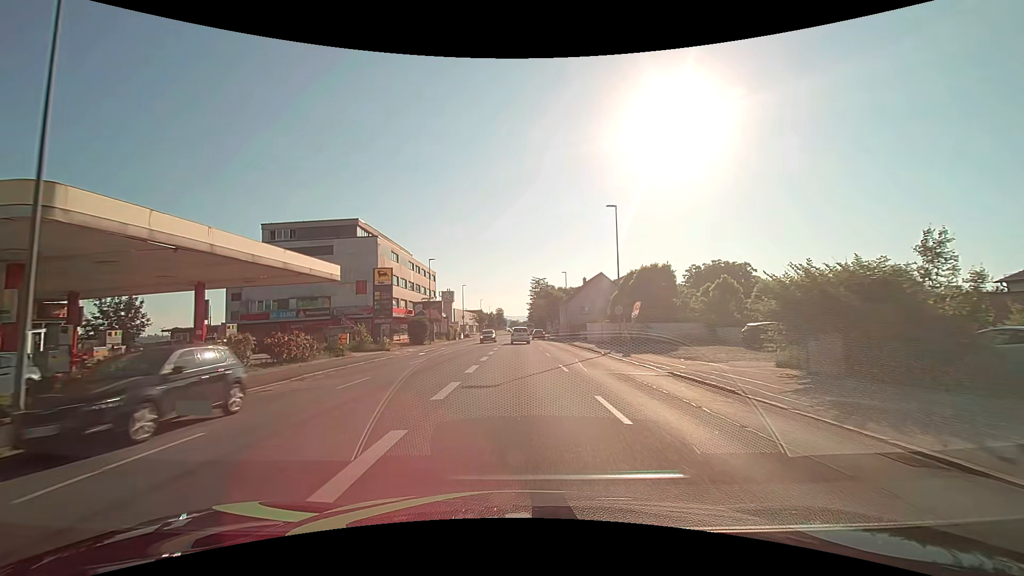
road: tertiary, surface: asphalt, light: Day
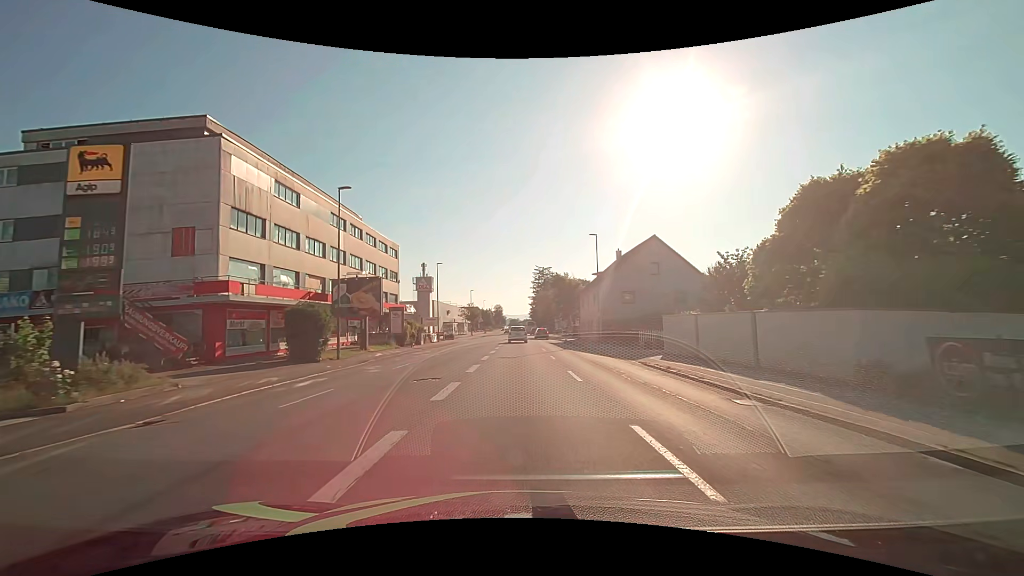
(0.0, +30.4) m; 0°
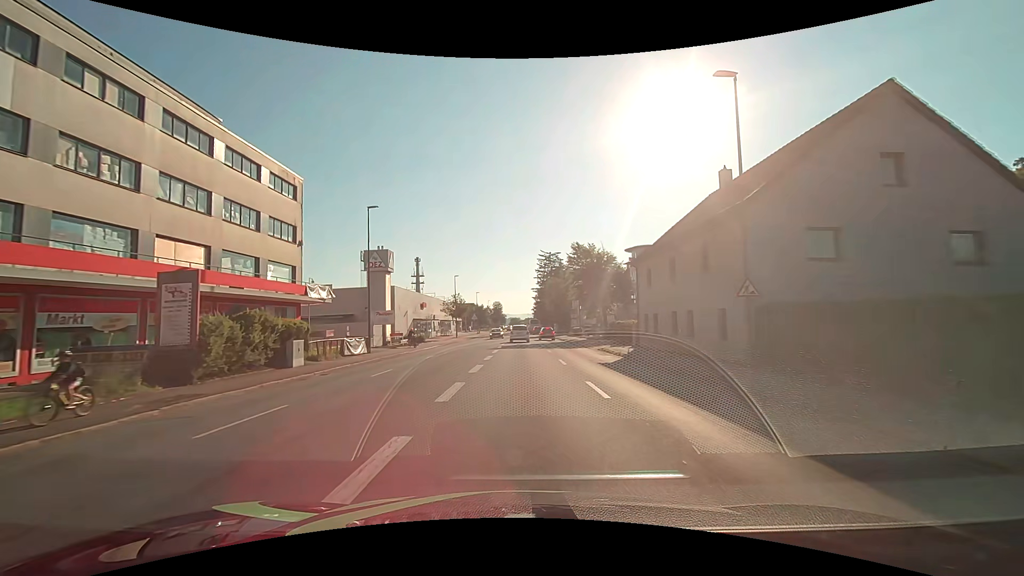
(-0.1, +30.4) m; 0°
(0, +10) (0, +20) (0, +30) (0, +40) (0, +50) (0, +60) (0, +70) (0, +80) (0, +90) (0, +100) m
